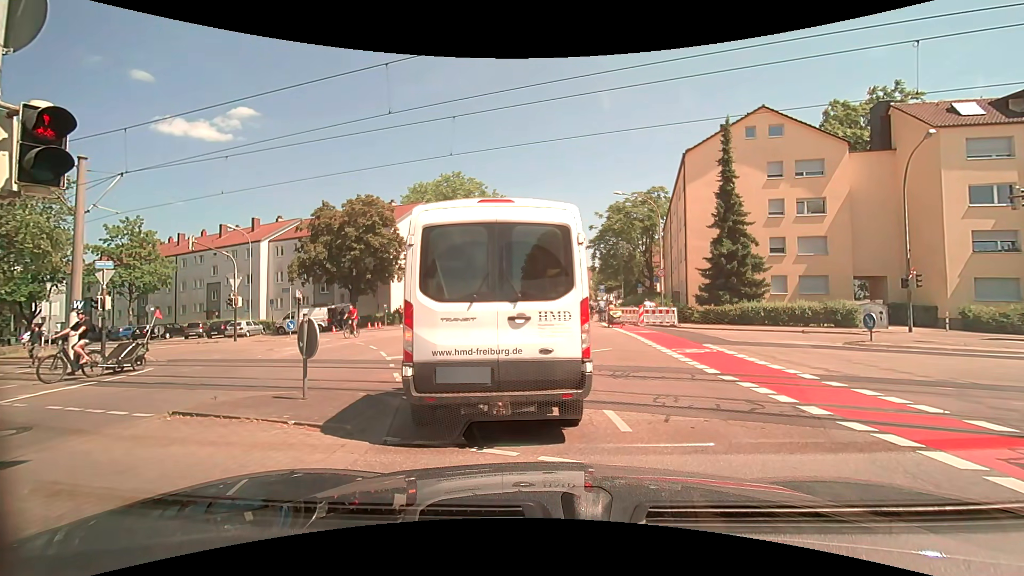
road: tertiary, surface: asphalt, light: Day
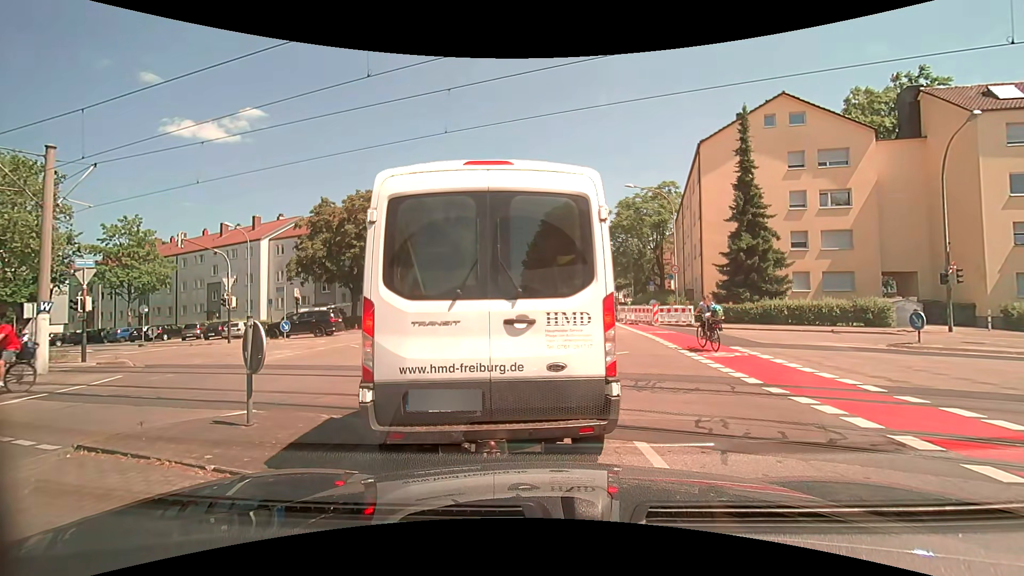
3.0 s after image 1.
(0.0, +1.6) m; 0°
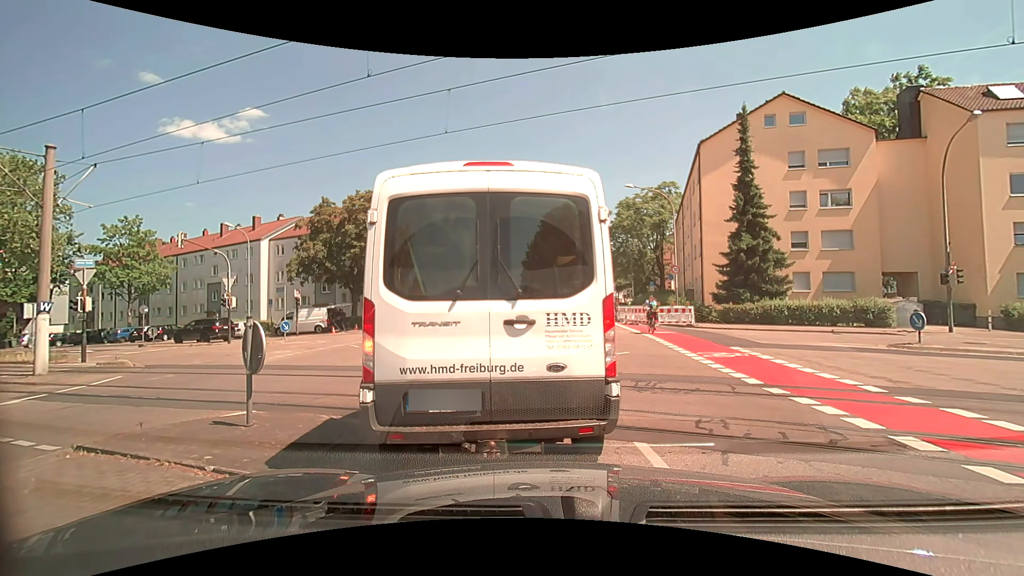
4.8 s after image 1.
(0.0, +0.1) m; 0°
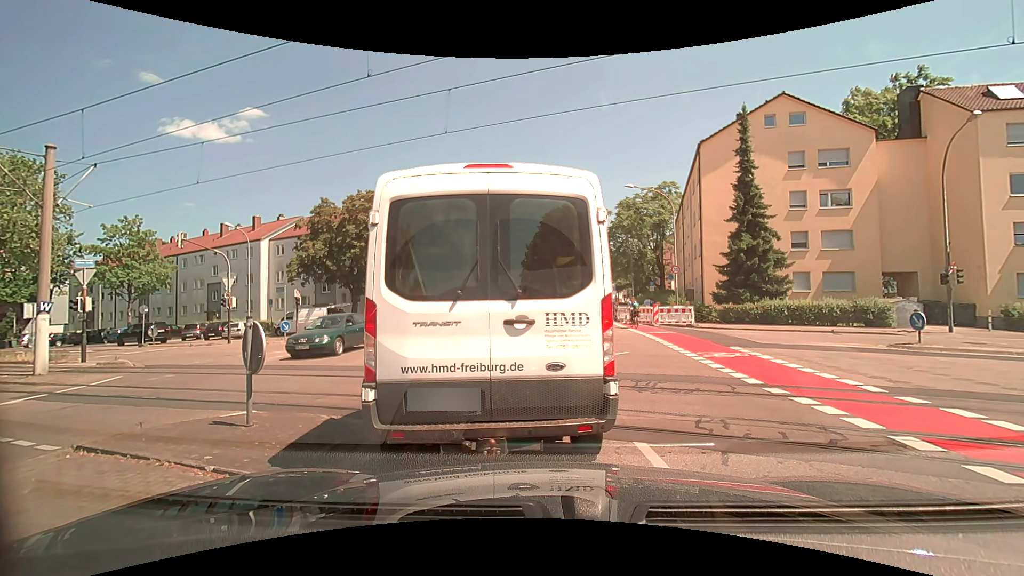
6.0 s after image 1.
(0.0, 0.0) m; 0°
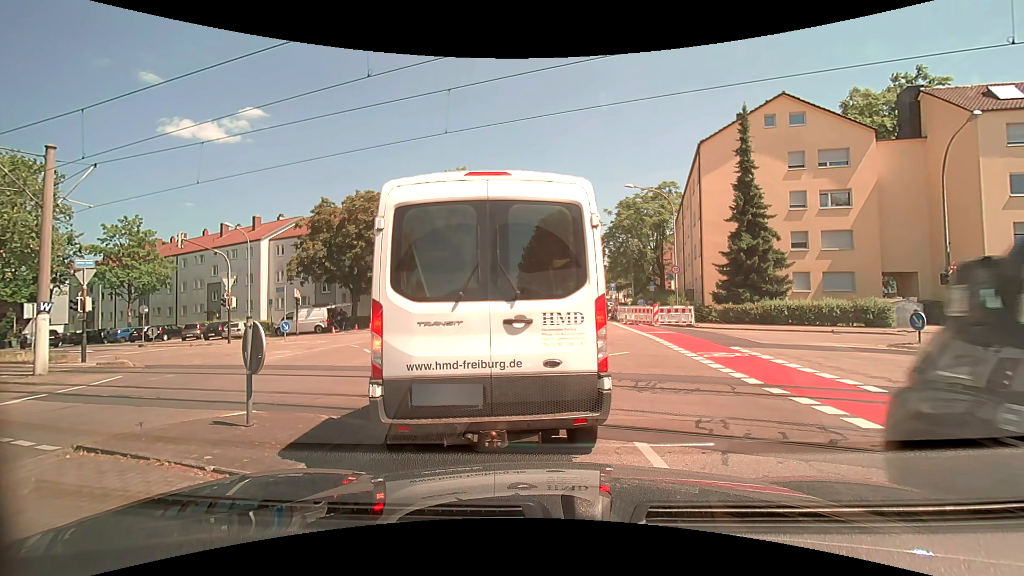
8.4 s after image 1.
(0.0, 0.0) m; 0°
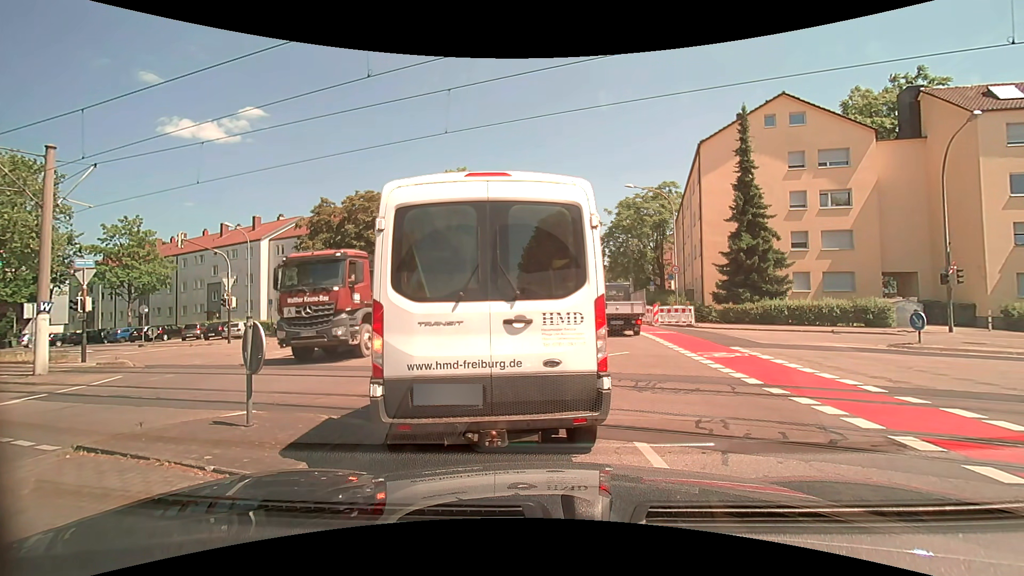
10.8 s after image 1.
(0.0, 0.0) m; 0°
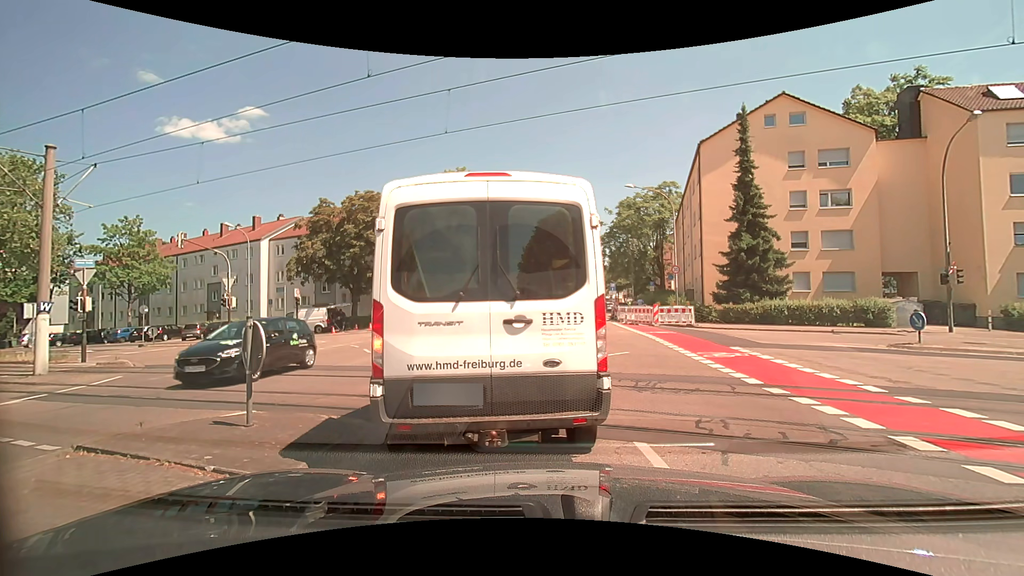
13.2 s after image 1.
(0.0, 0.0) m; 0°
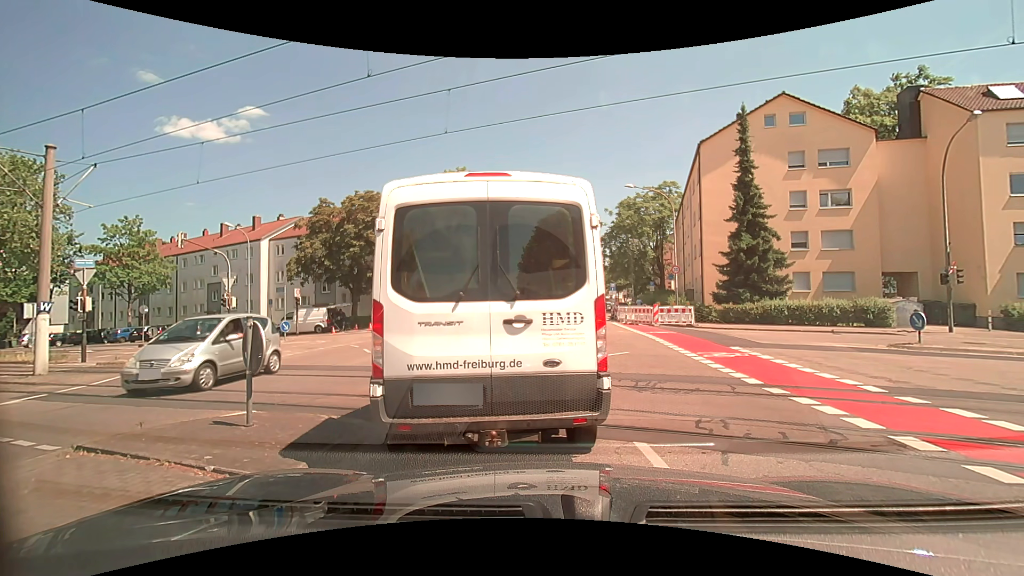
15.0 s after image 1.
(0.0, 0.0) m; 0°
(-1, +10) (-4, +19) (-10, +28) (-18, +33) (-27, +37) (-36, +41) (-45, +45) (-55, +49) (-64, +53) (-73, +57) m
